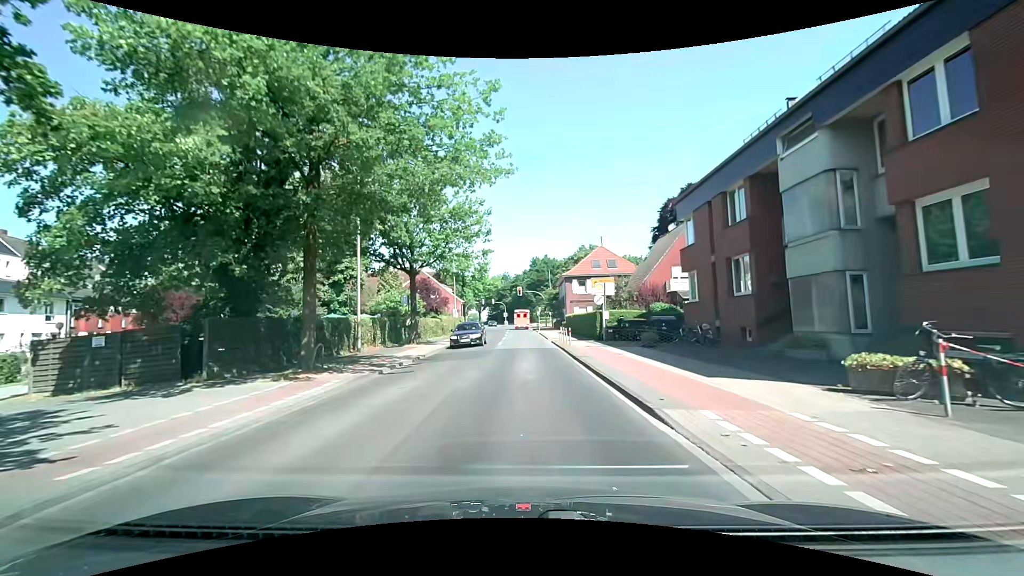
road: tertiary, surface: asphalt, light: Day
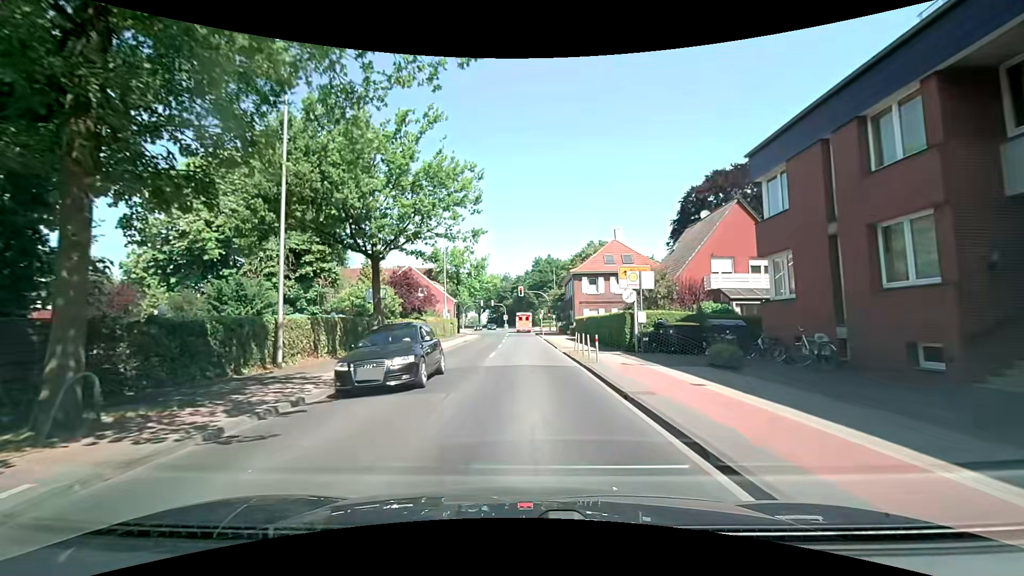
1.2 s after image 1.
(-0.2, +8.5) m; -1°
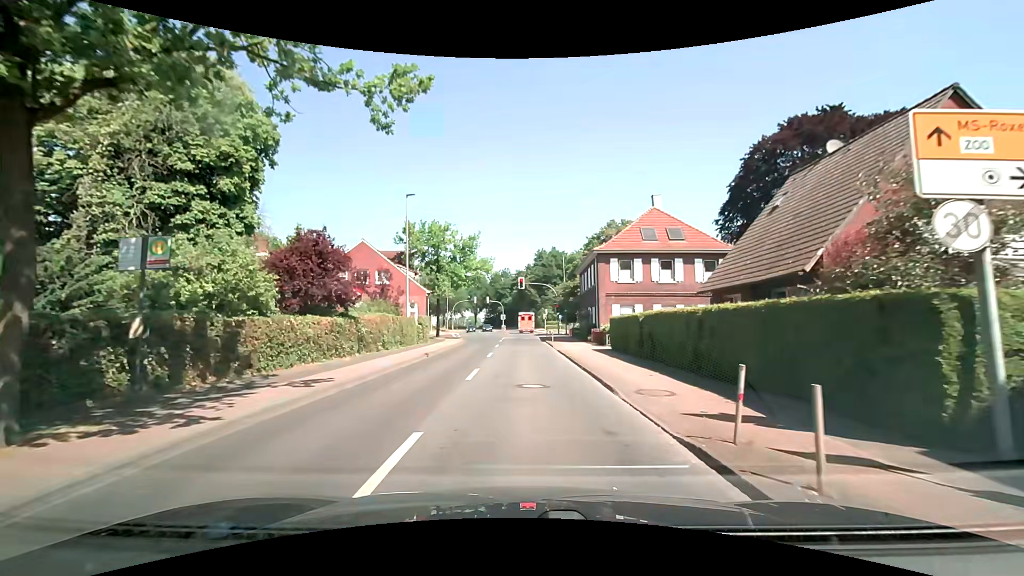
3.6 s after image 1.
(-0.1, +17.2) m; 0°
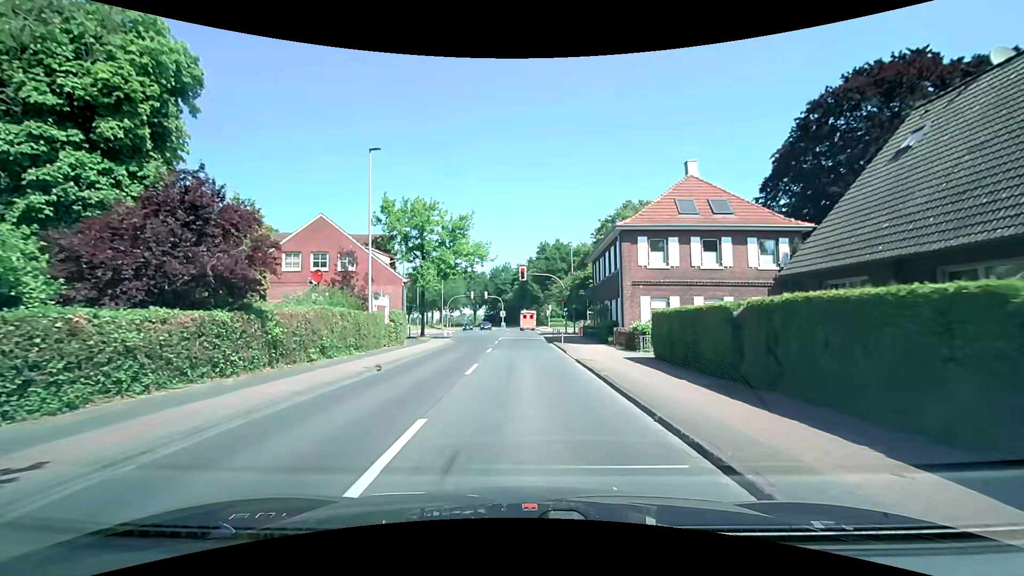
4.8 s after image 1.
(-0.1, +8.6) m; 0°
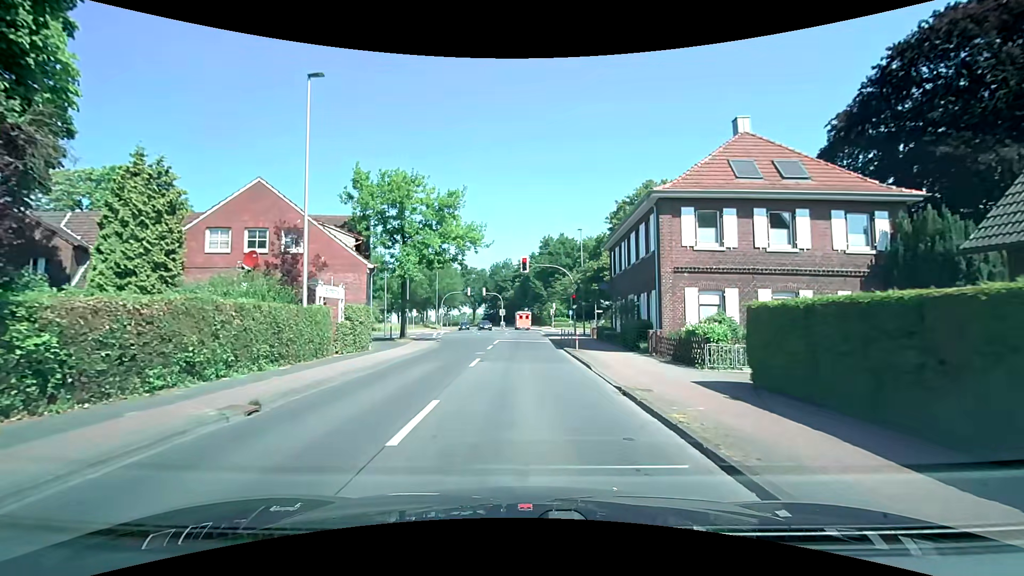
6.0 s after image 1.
(-0.1, +7.5) m; -1°
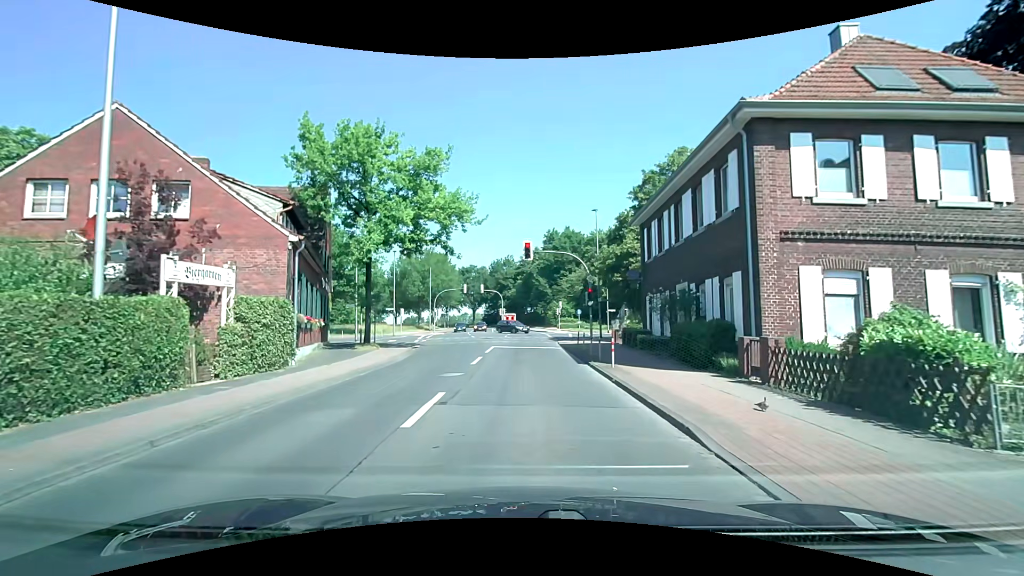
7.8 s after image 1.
(0.0, +8.5) m; 0°
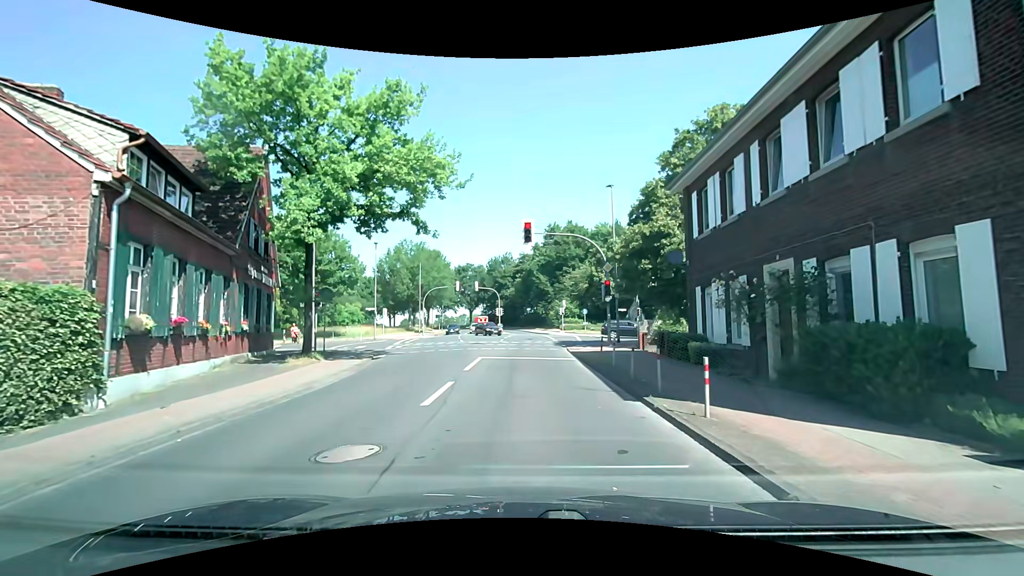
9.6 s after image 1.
(-0.1, +7.4) m; -2°
